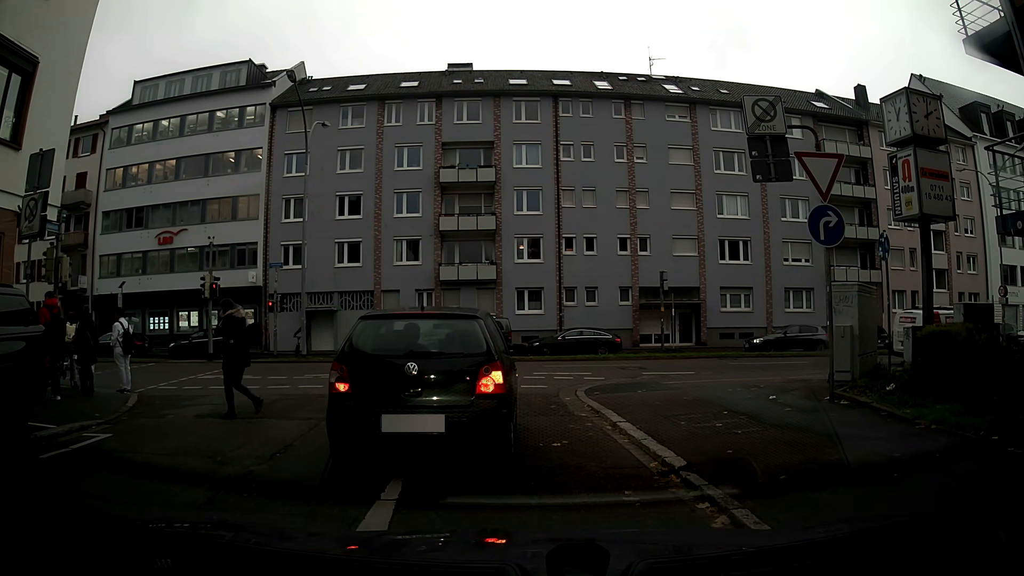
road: residential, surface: asphalt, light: Day
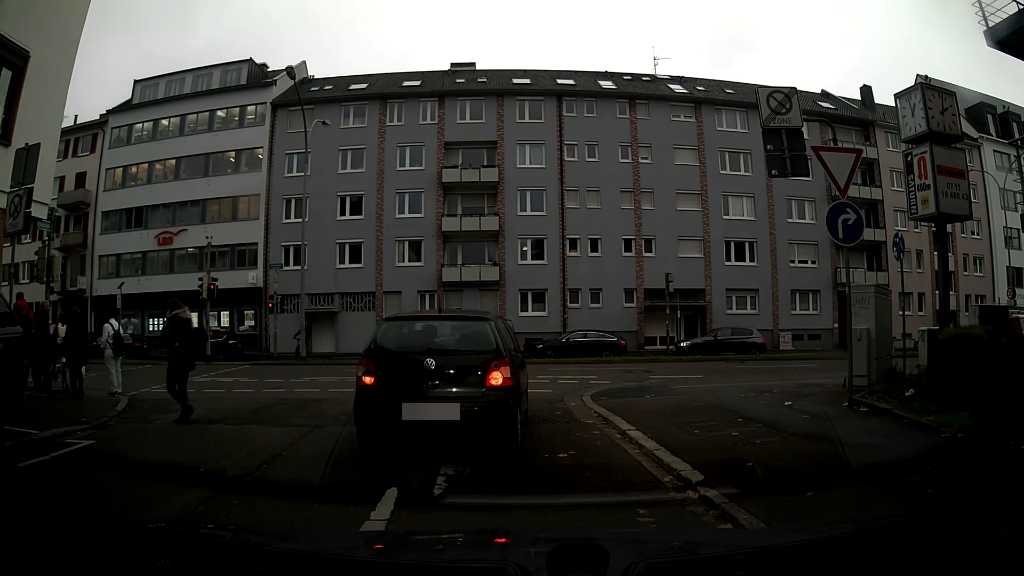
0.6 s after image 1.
(0.0, +0.5) m; 0°
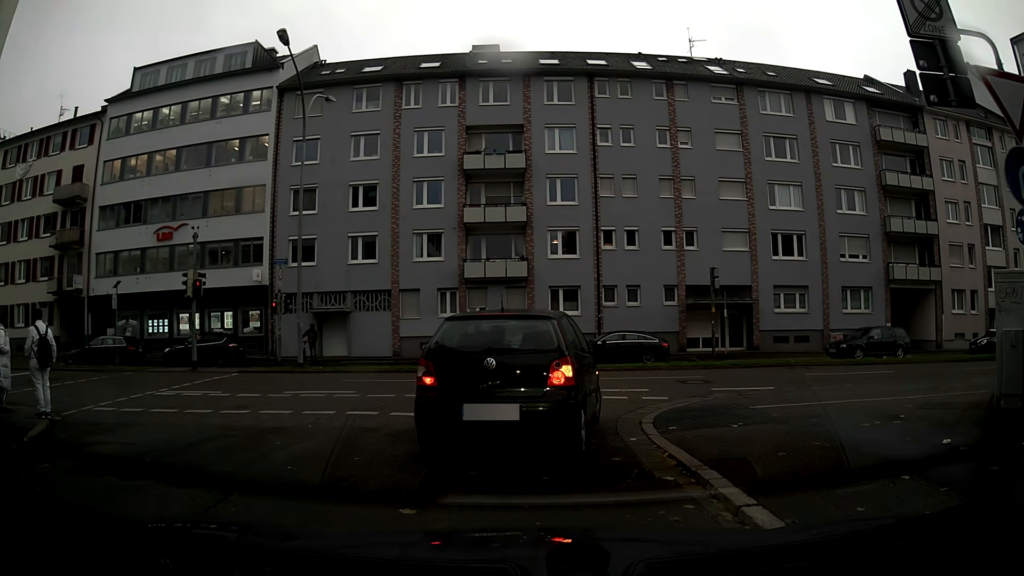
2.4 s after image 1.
(-0.1, +3.4) m; -3°
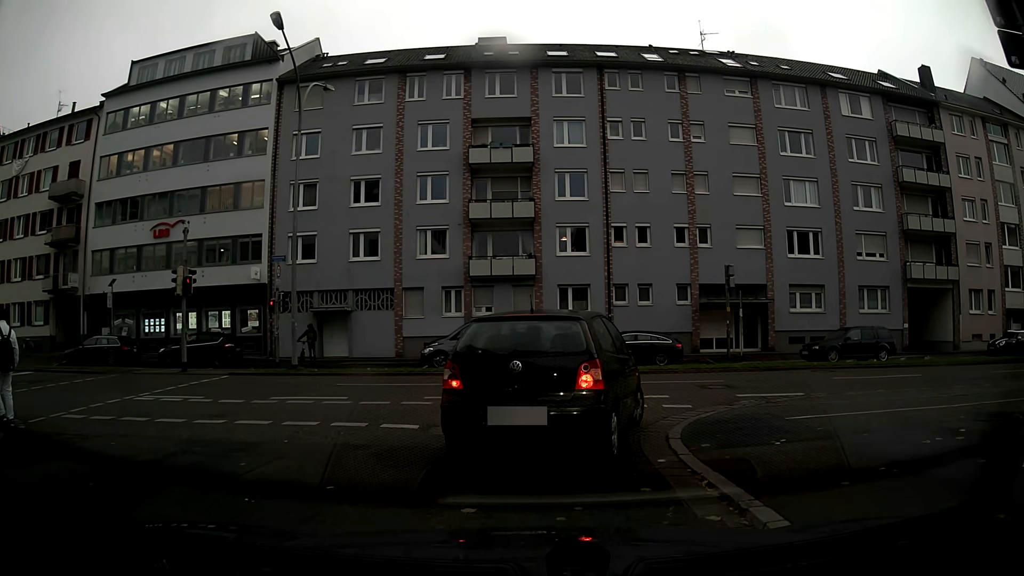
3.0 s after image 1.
(0.0, +1.2) m; 0°
(+1, +10) (+9, +15) (+19, +16) (+29, +16) (+39, +16) (+49, +16) (+59, +17) (+69, +17) (+79, +17) (+89, +18) m
